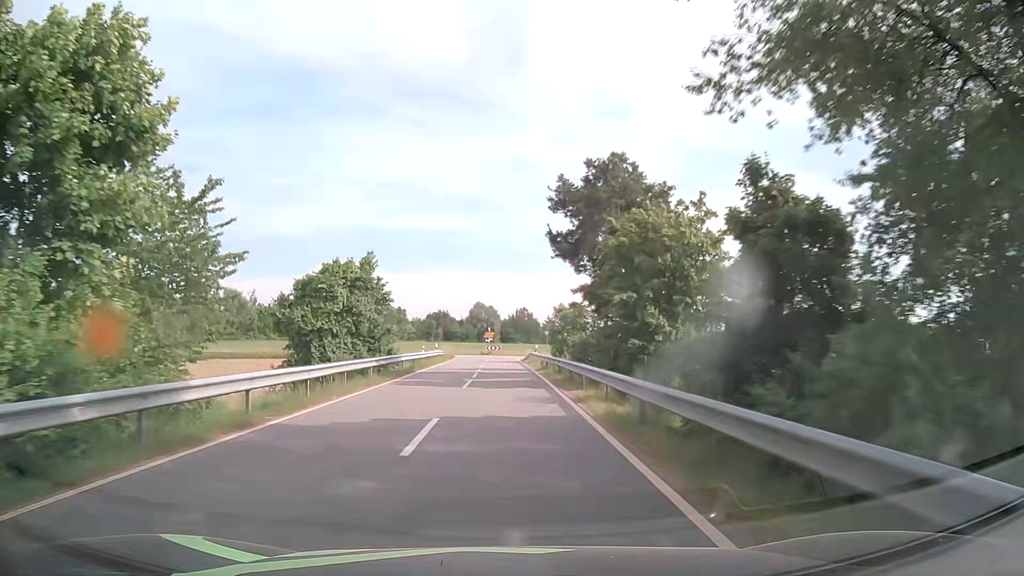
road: tertiary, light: Day
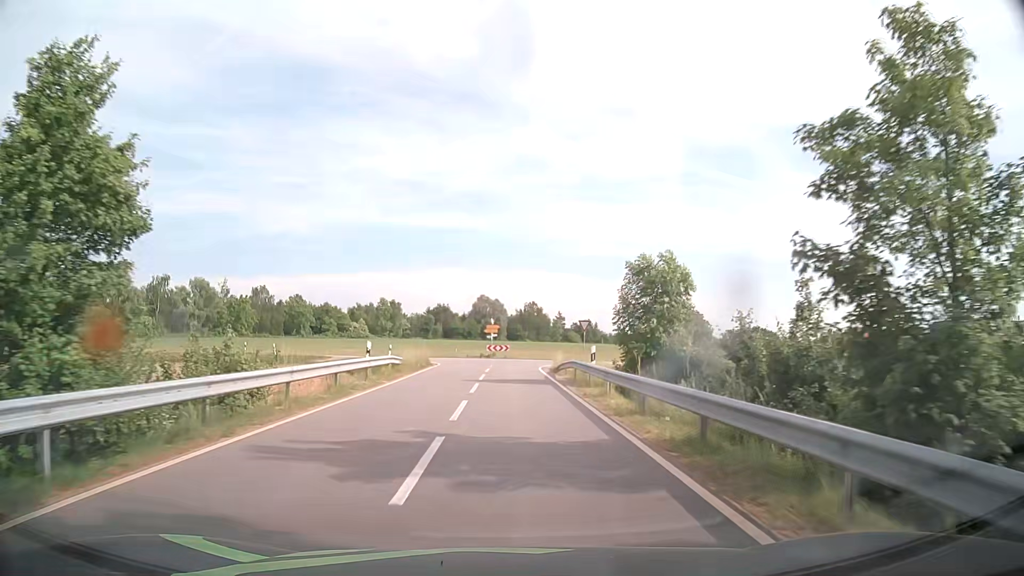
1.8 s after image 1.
(-0.4, +26.4) m; -1°
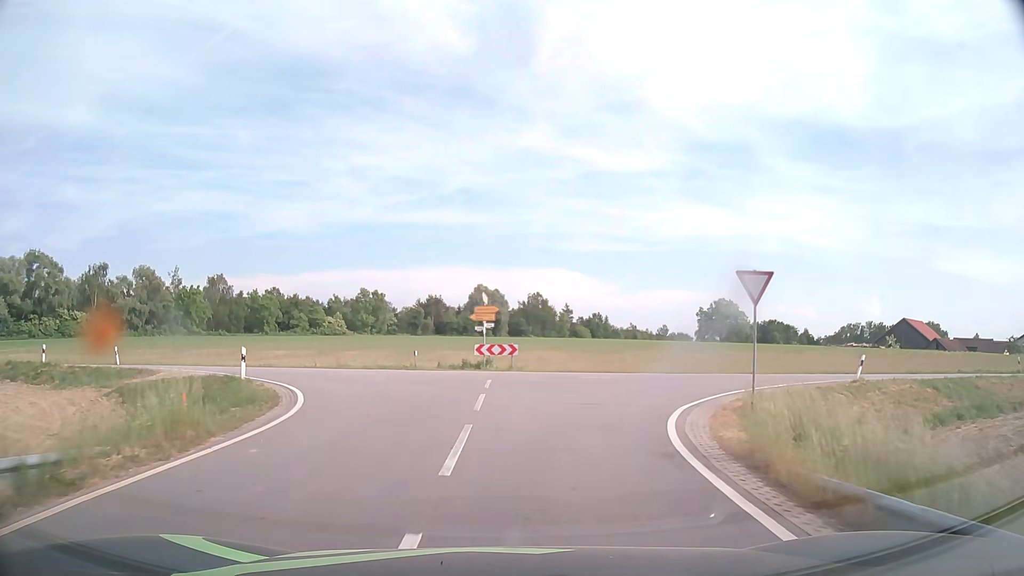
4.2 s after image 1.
(-0.2, +28.5) m; 0°
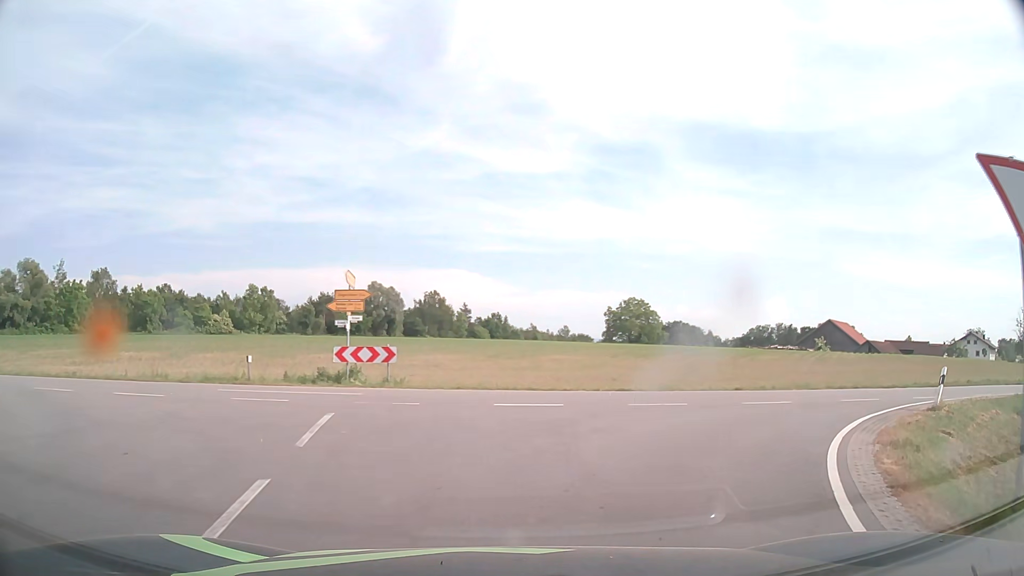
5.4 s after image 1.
(+0.5, +10.0) m; +8°
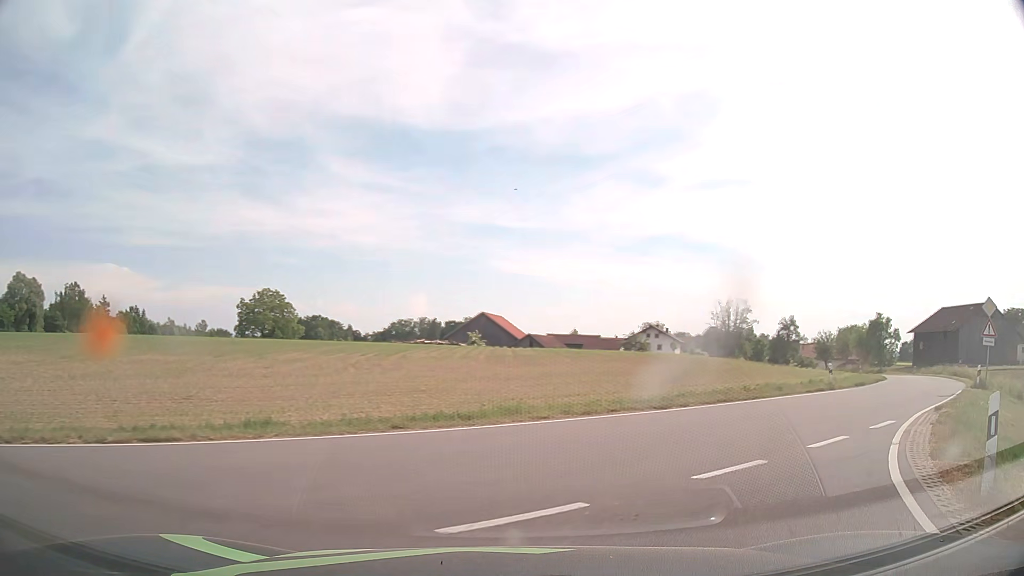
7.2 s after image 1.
(+2.6, +11.0) m; +30°
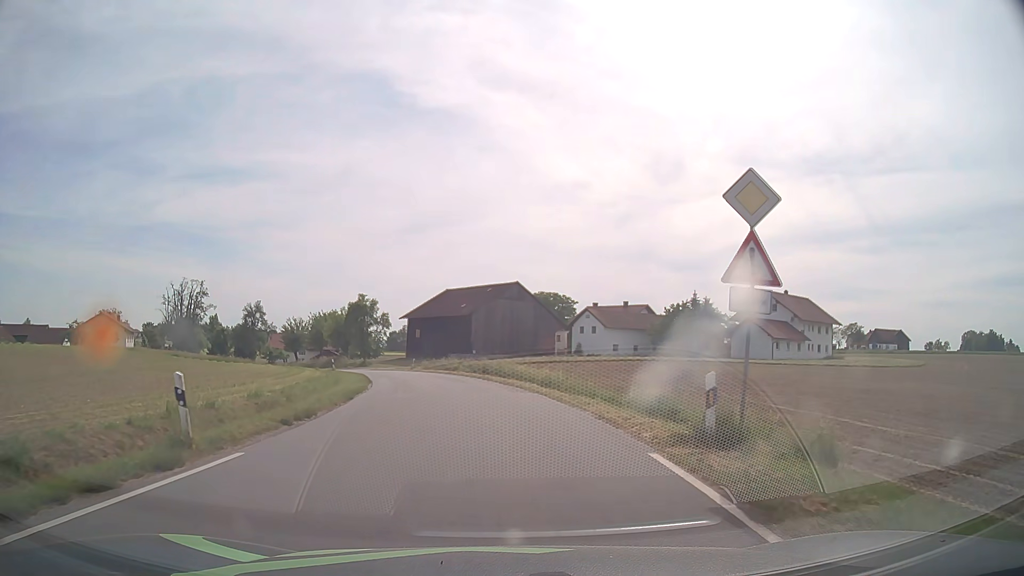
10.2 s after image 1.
(+10.2, +17.6) m; +46°
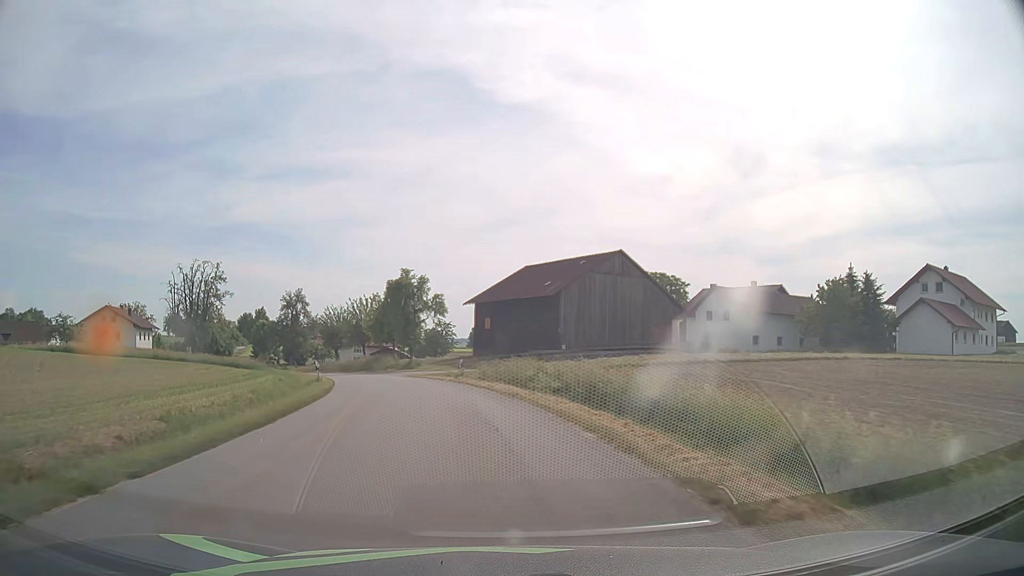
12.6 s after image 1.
(-1.1, +25.0) m; -7°
